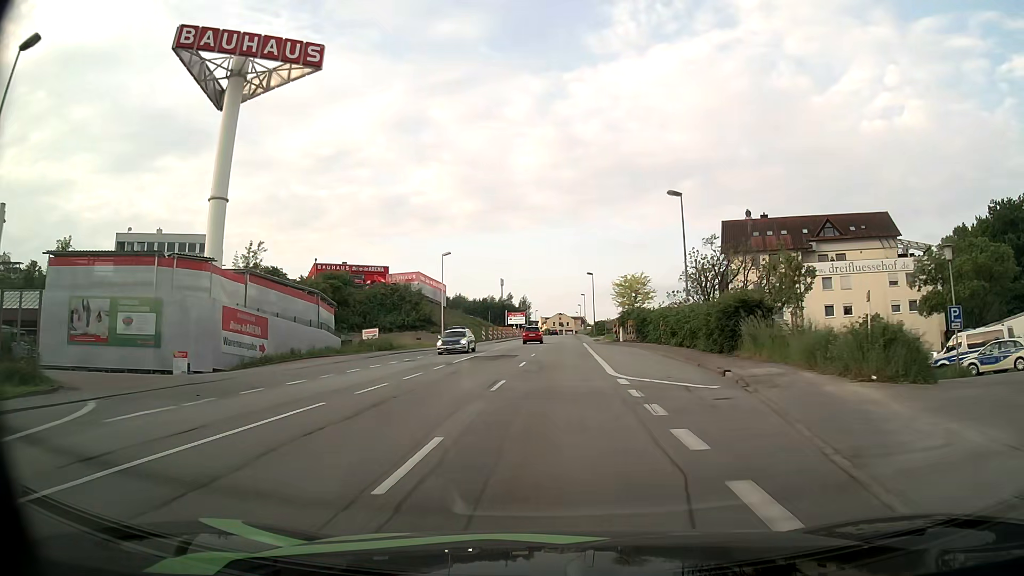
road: tertiary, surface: asphalt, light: Day
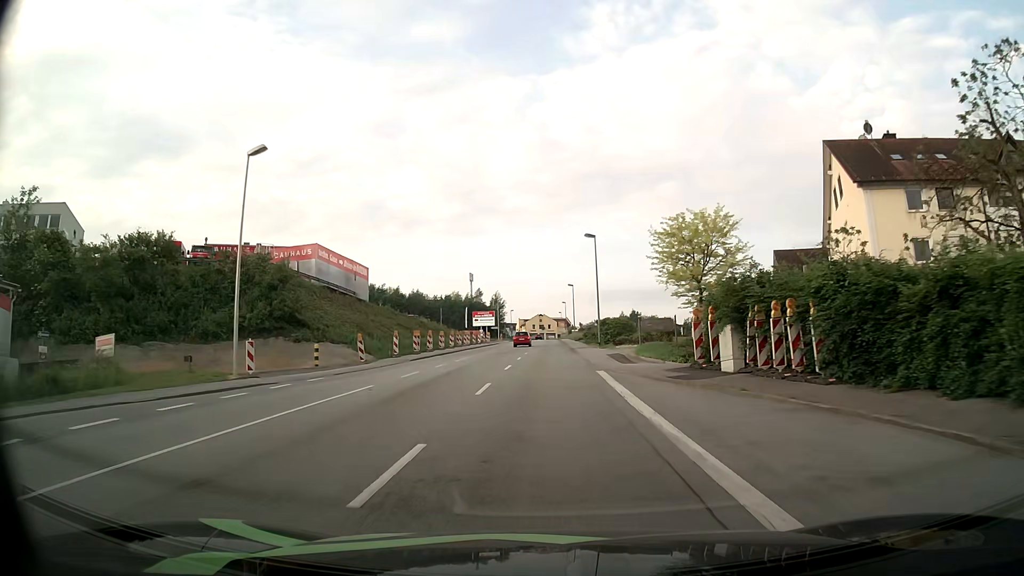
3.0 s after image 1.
(+0.8, +36.4) m; +1°
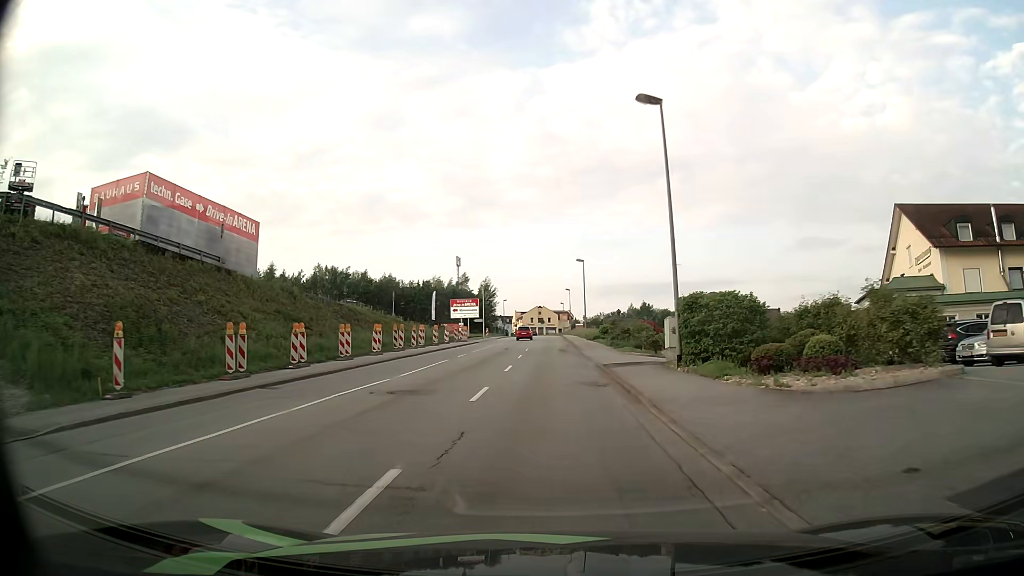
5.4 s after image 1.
(+0.1, +28.8) m; 0°
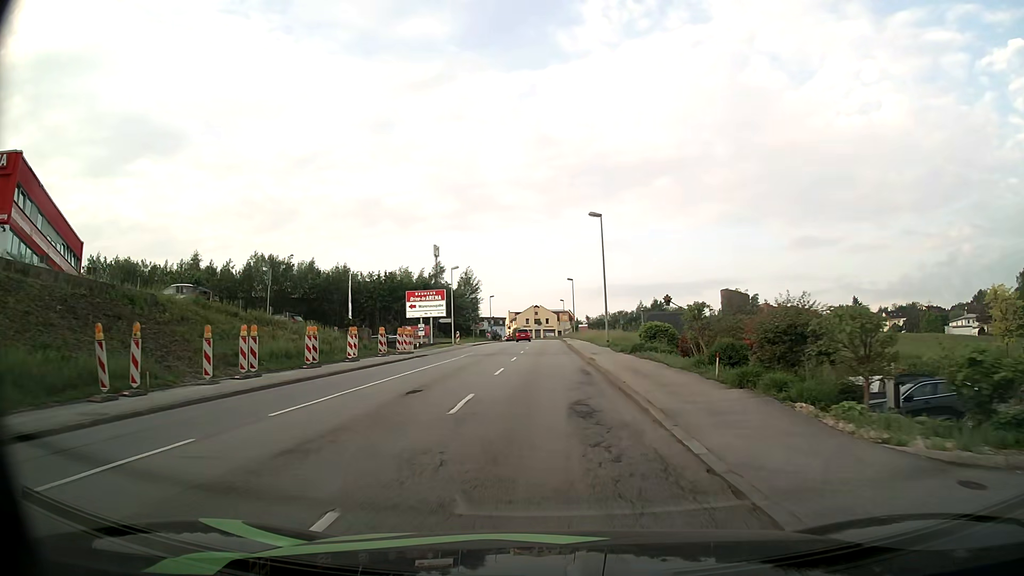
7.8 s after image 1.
(+0.1, +28.8) m; 0°
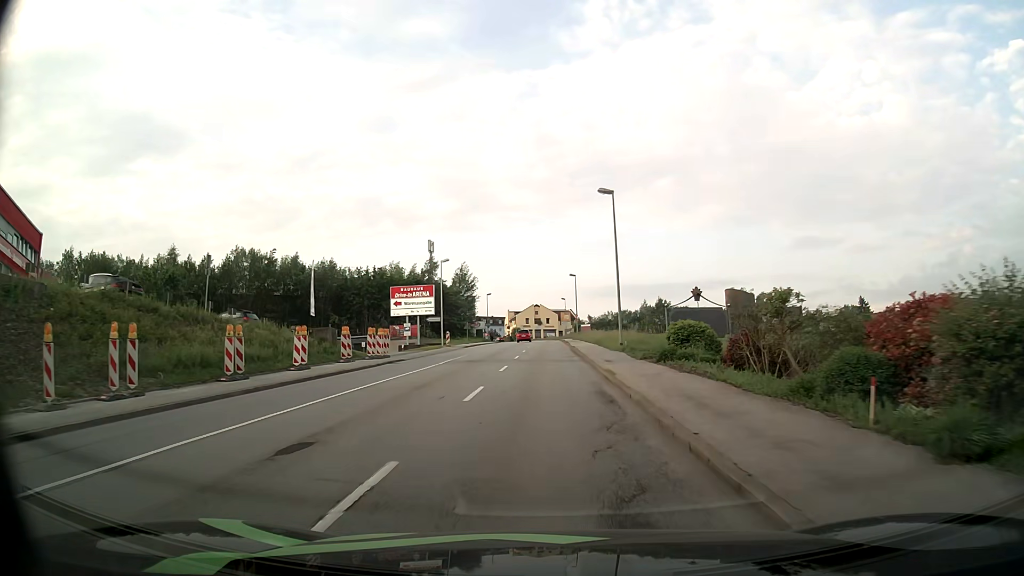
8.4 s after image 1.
(0.0, +7.2) m; 0°
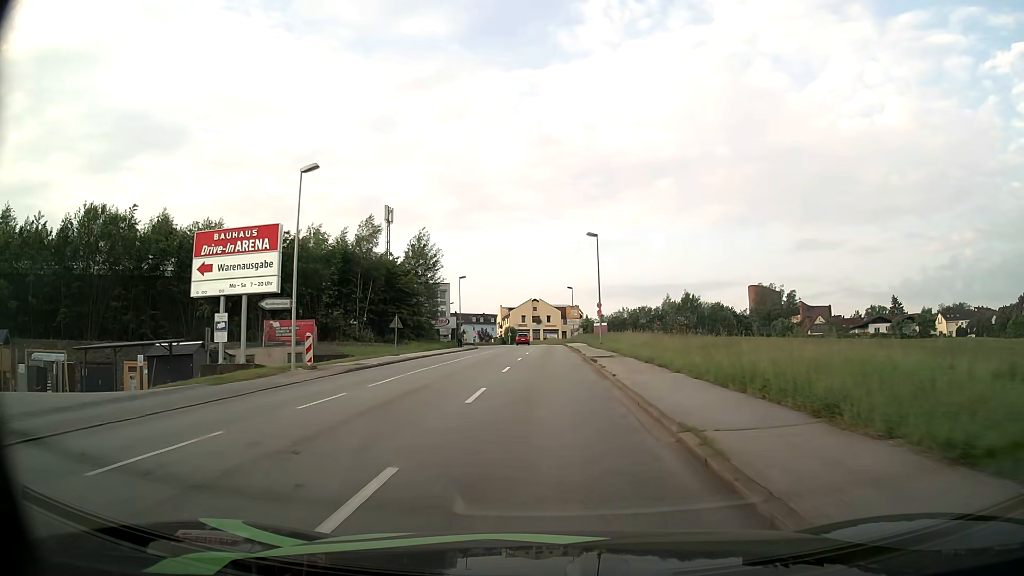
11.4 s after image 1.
(-0.1, +36.5) m; 0°
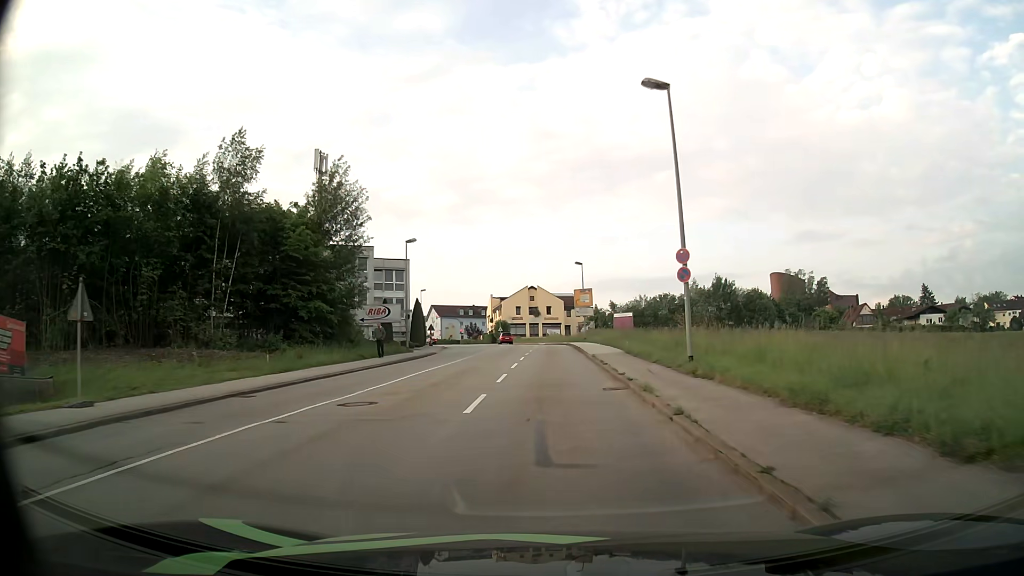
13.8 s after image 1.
(+0.1, +29.0) m; 0°
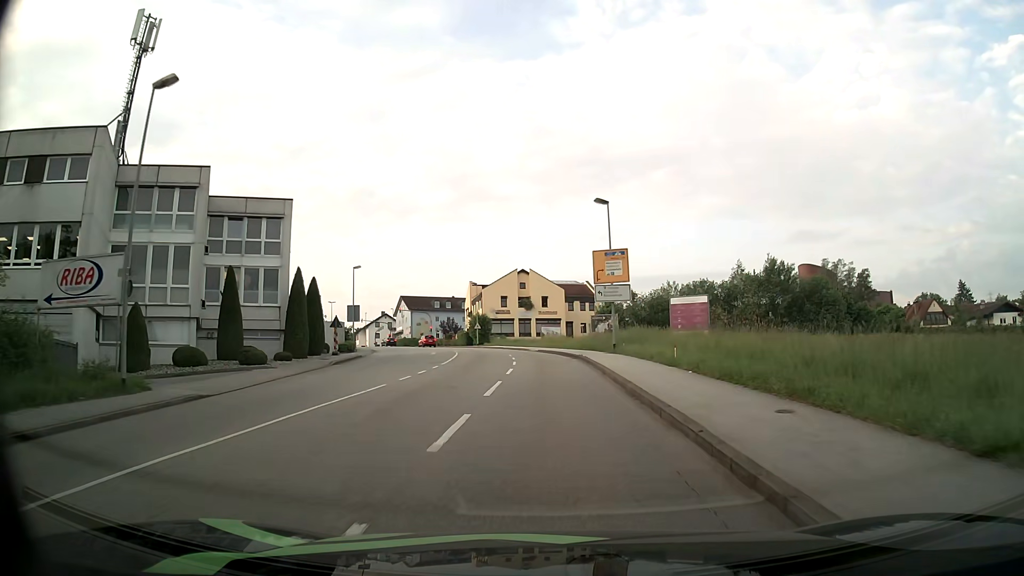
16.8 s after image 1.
(0.0, +33.3) m; 0°
(0, +10) (0, +20) (0, +30) (-1, +40) (-2, +50) (-4, +60) (-6, +69) (-9, +79) (-13, +88) (-17, +97) m
